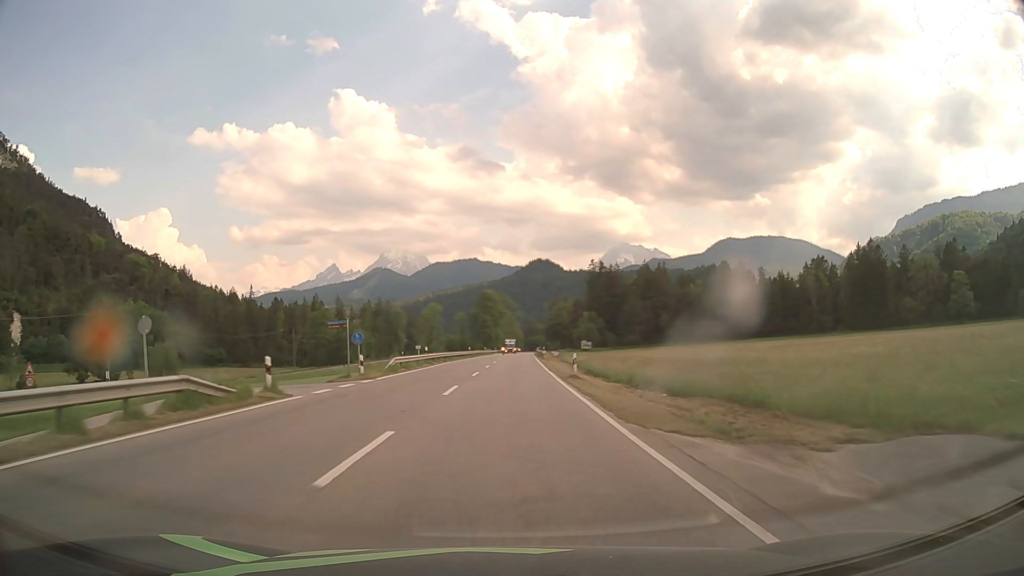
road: primary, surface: asphalt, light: Day
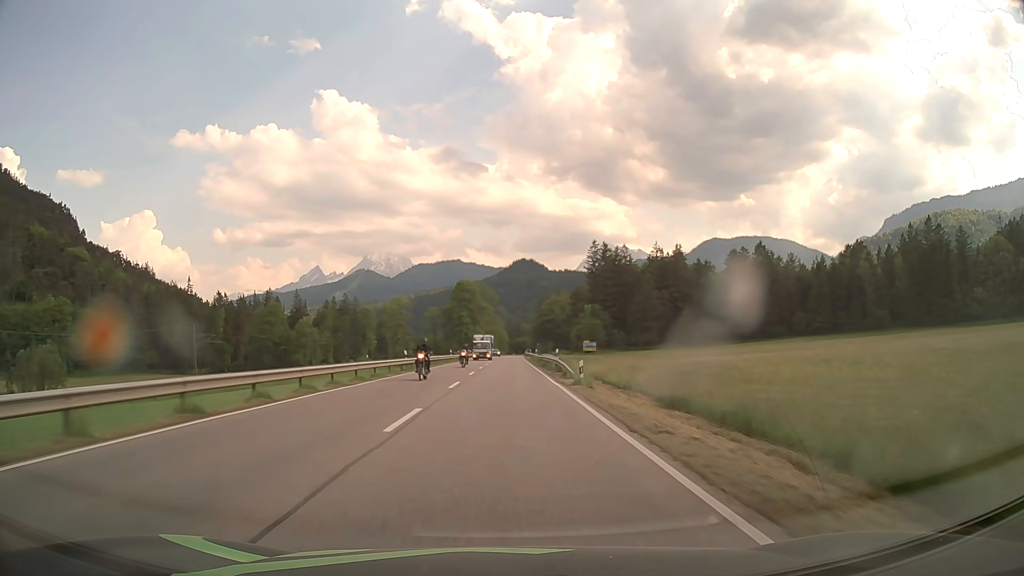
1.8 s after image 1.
(+0.7, +43.5) m; +1°
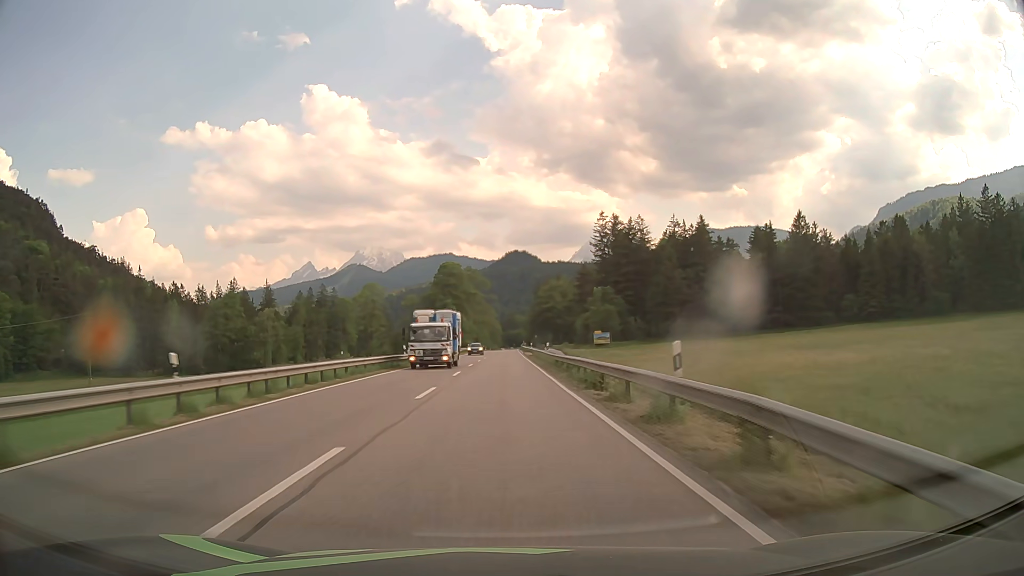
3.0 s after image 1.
(+0.2, +29.8) m; +1°
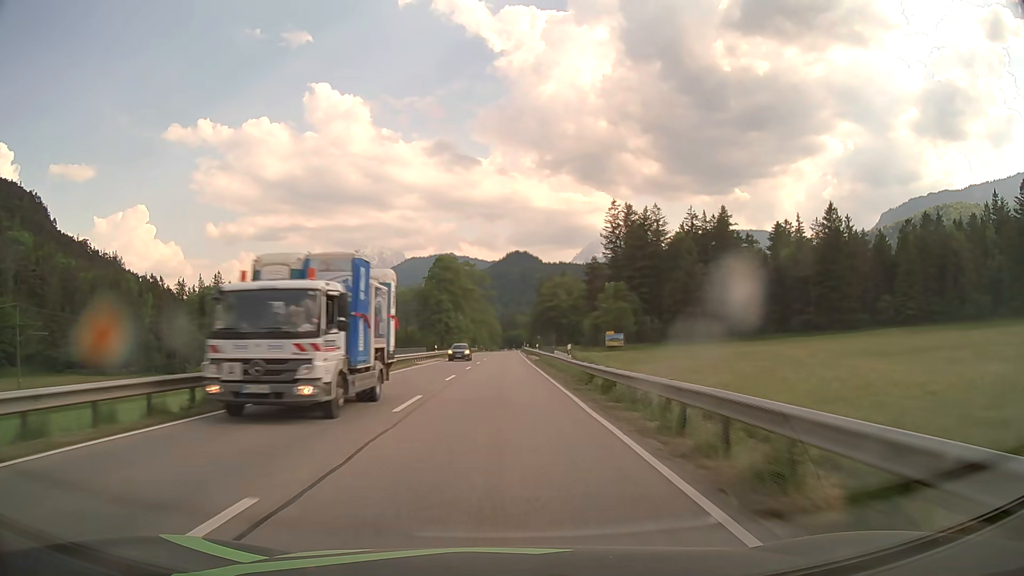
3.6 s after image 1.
(0.0, +14.8) m; 0°
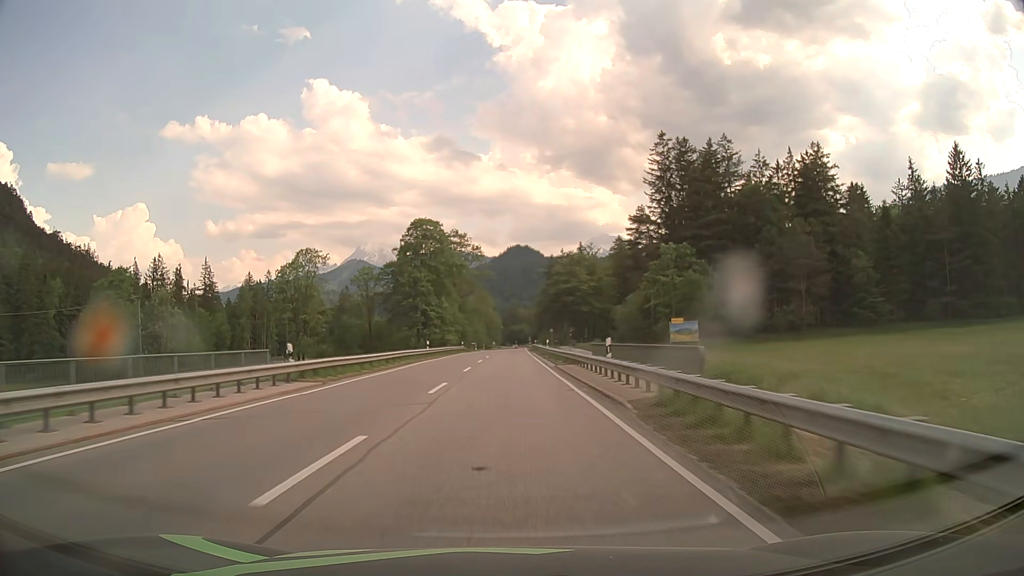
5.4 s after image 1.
(0.0, +43.5) m; 0°
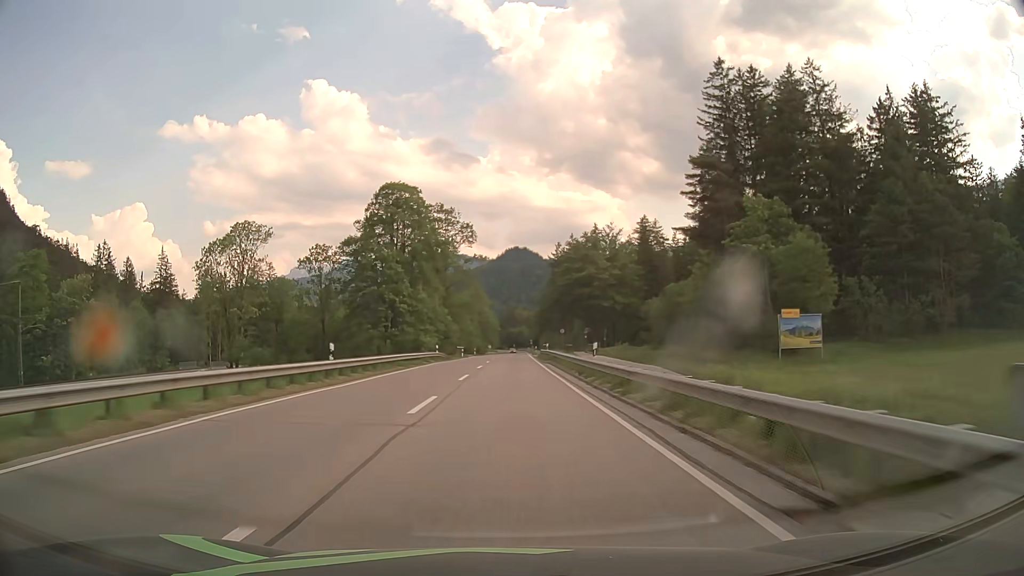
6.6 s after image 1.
(0.0, +28.5) m; 0°
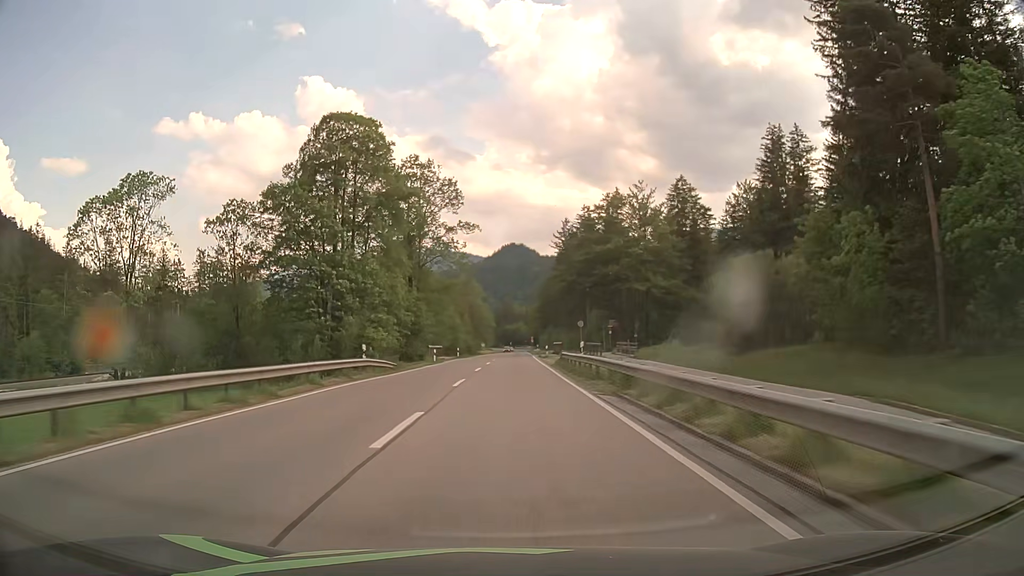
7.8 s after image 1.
(0.0, +27.7) m; 0°
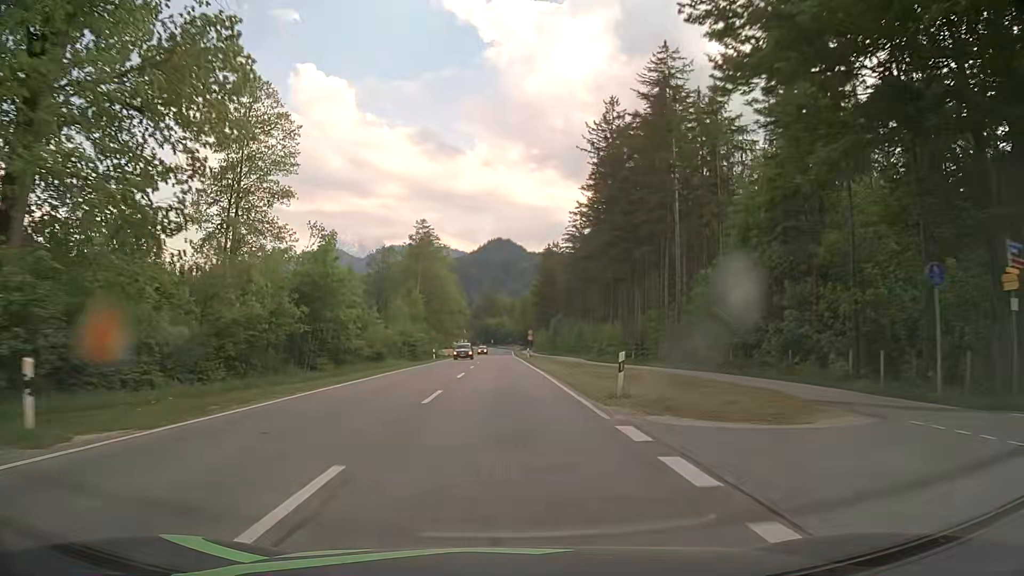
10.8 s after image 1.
(+0.8, +64.5) m; +2°
(0, +10) (0, +20) (0, +30) (0, +40) (0, +50) (0, +60) (-1, +70) (-1, +80) (-1, +90) (-1, +100) m
